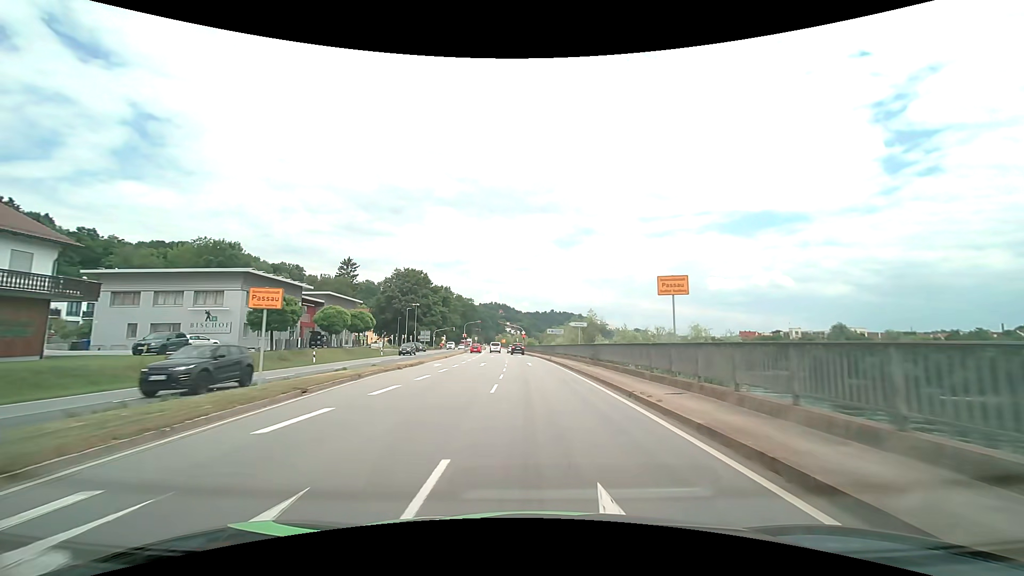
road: primary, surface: asphalt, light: Day
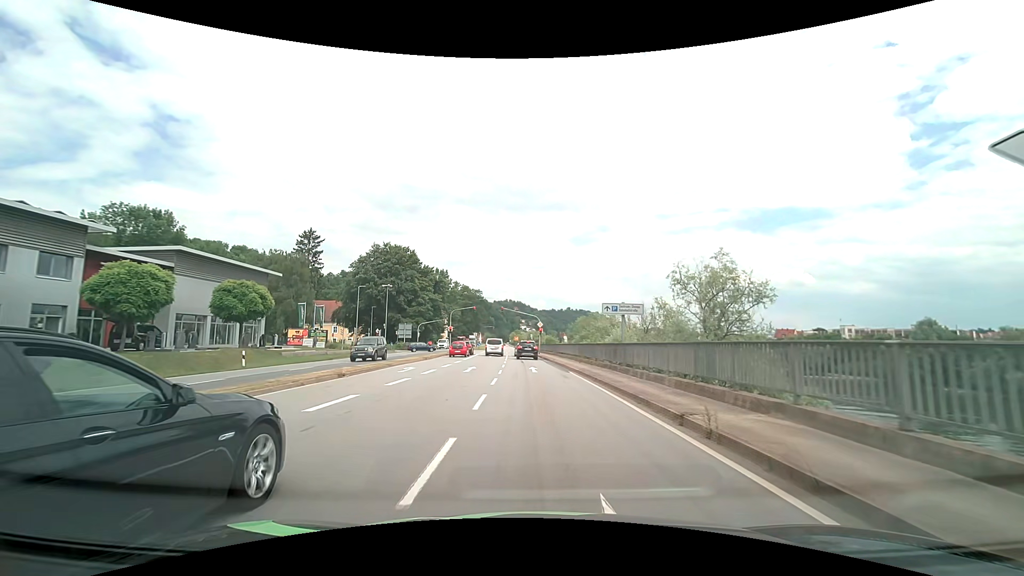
(-0.7, +33.6) m; -2°
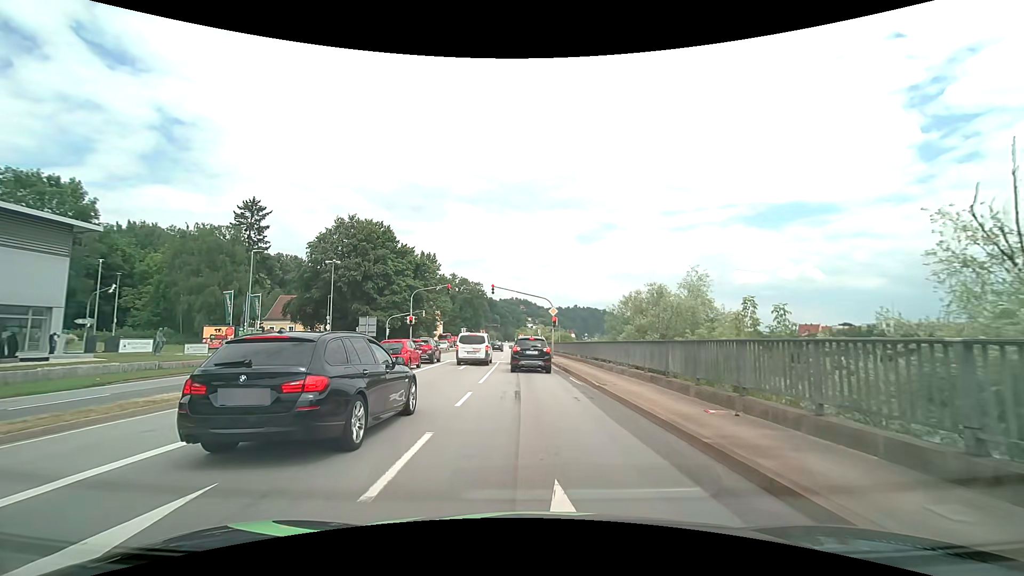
(-0.2, +23.4) m; -1°
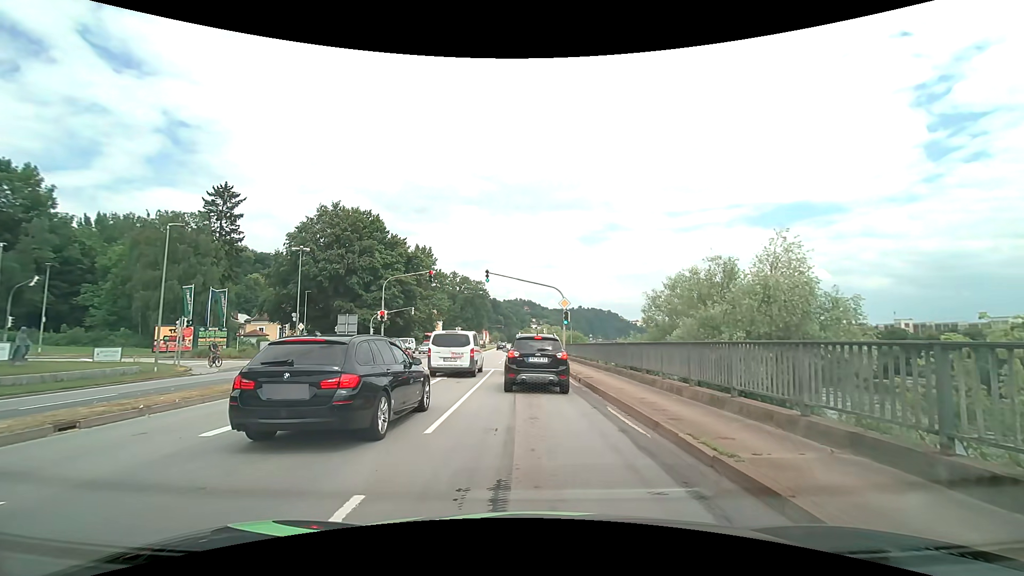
(-0.1, +8.5) m; -2°
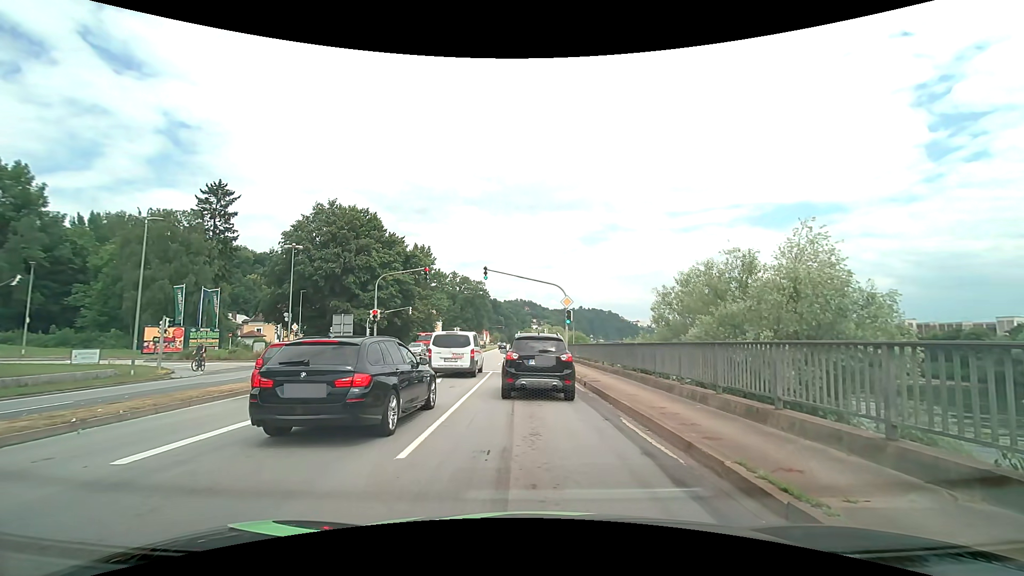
(0.0, +1.5) m; +1°
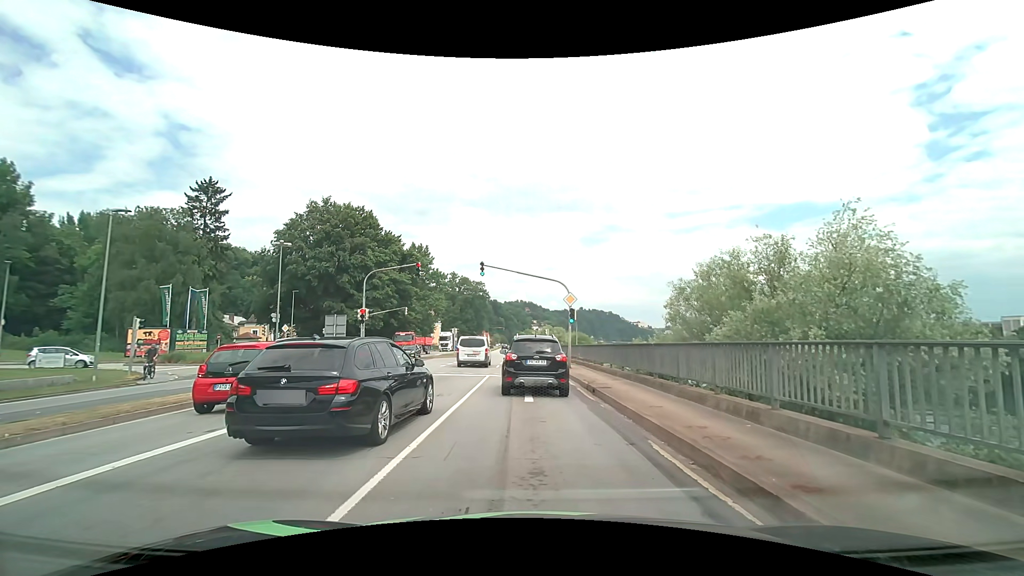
(0.0, +2.2) m; +1°
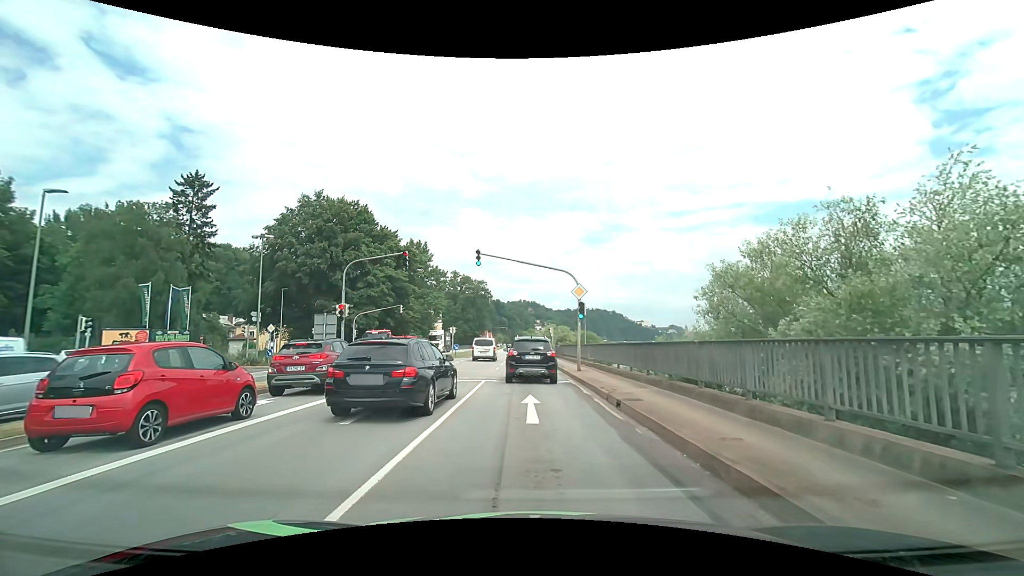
(-0.1, +3.6) m; -2°
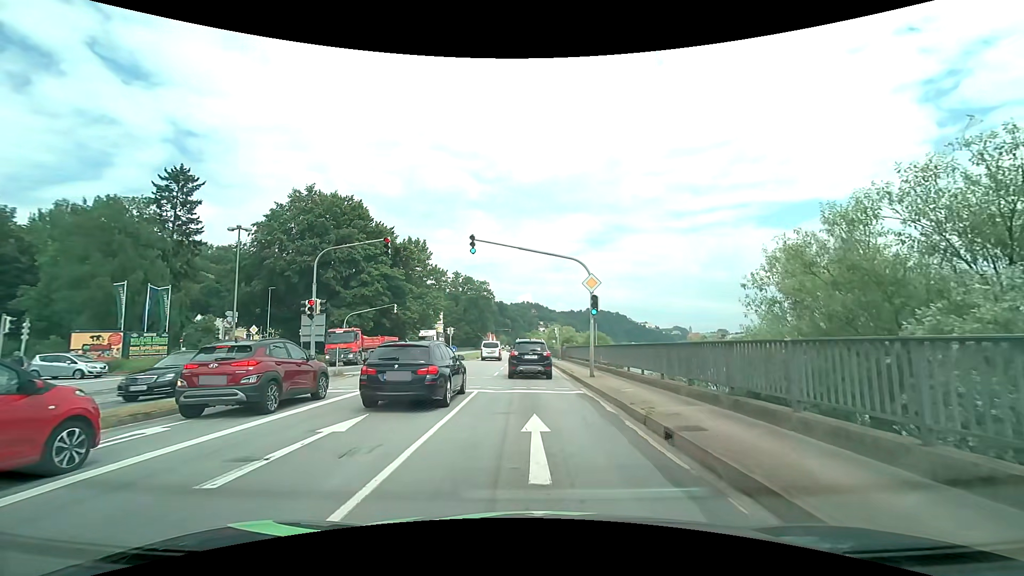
(0.0, +3.8) m; -1°
(0, +10) (0, +20) (0, +30) (0, +40) (-1, +50) (-1, +60) (-1, +70) (-1, +80) (-1, +90) (-1, +100) m
